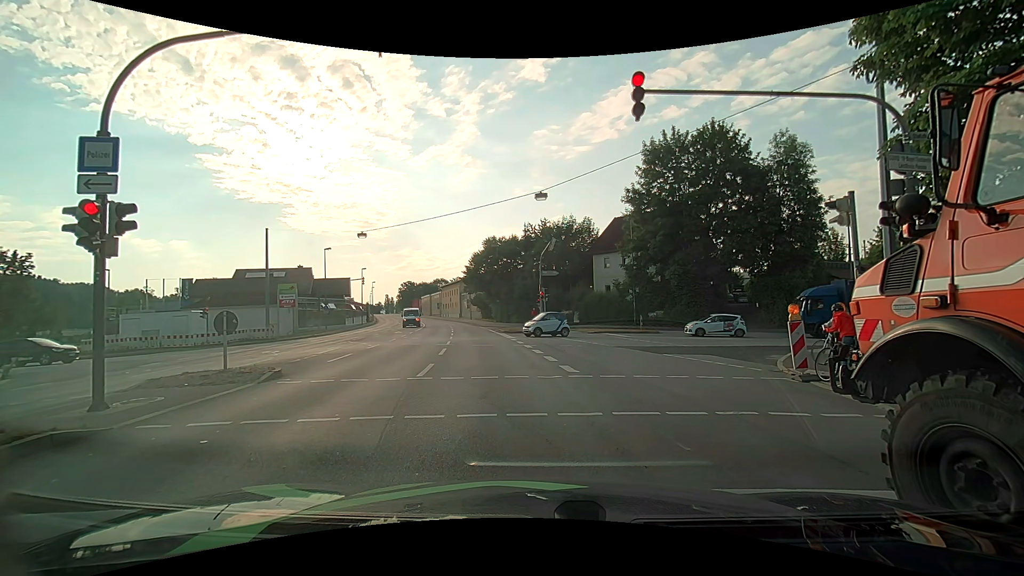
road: primary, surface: asphalt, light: Day
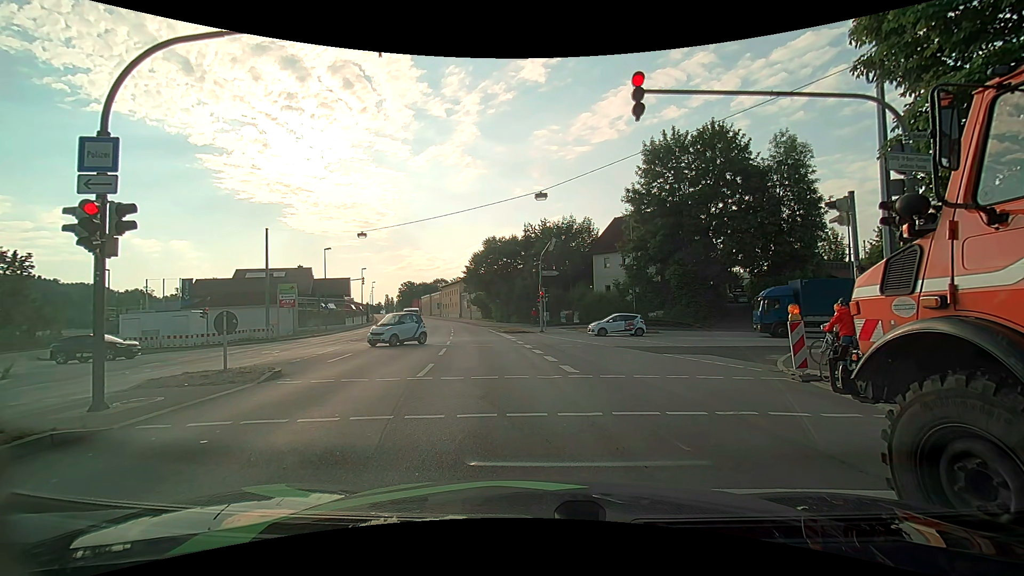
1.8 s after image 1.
(0.0, 0.0) m; 0°
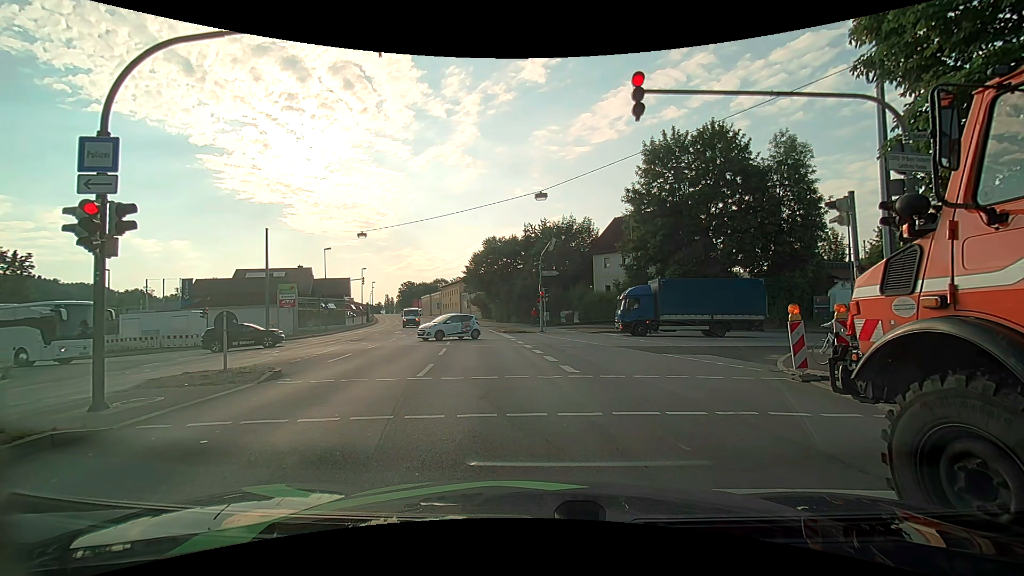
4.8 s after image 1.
(0.0, 0.0) m; 0°
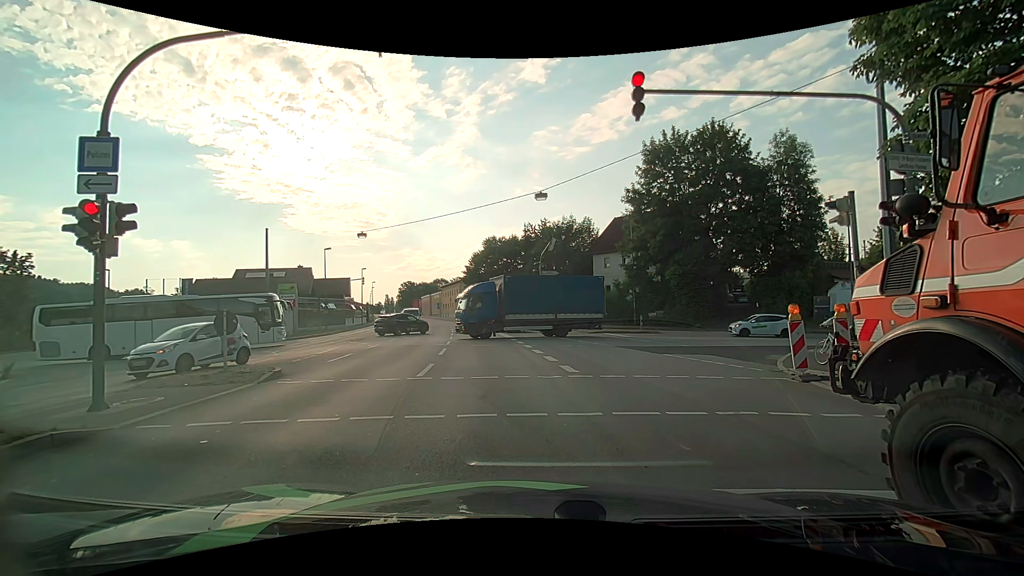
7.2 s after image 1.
(0.0, 0.0) m; 0°
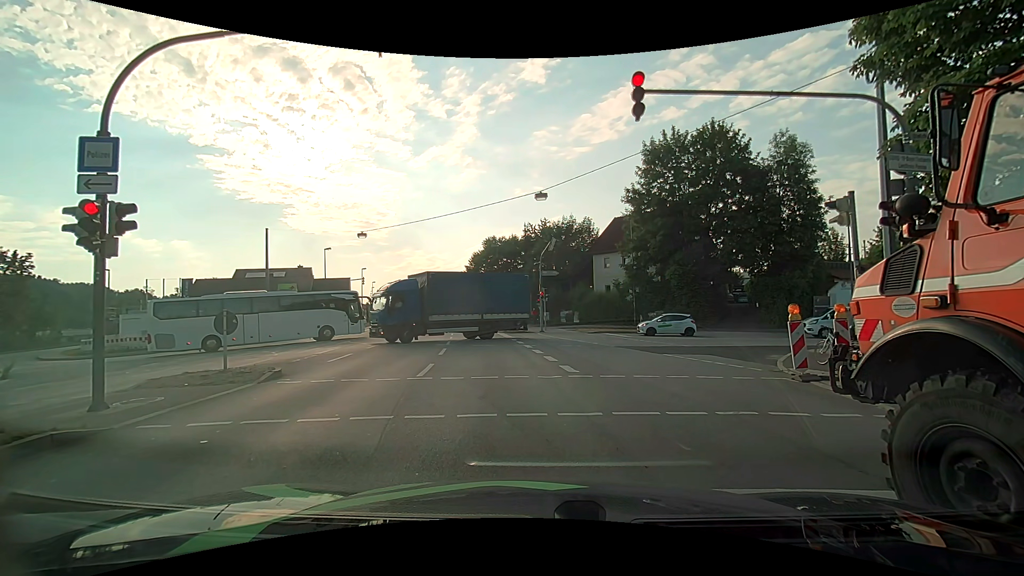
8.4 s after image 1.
(0.0, 0.0) m; 0°
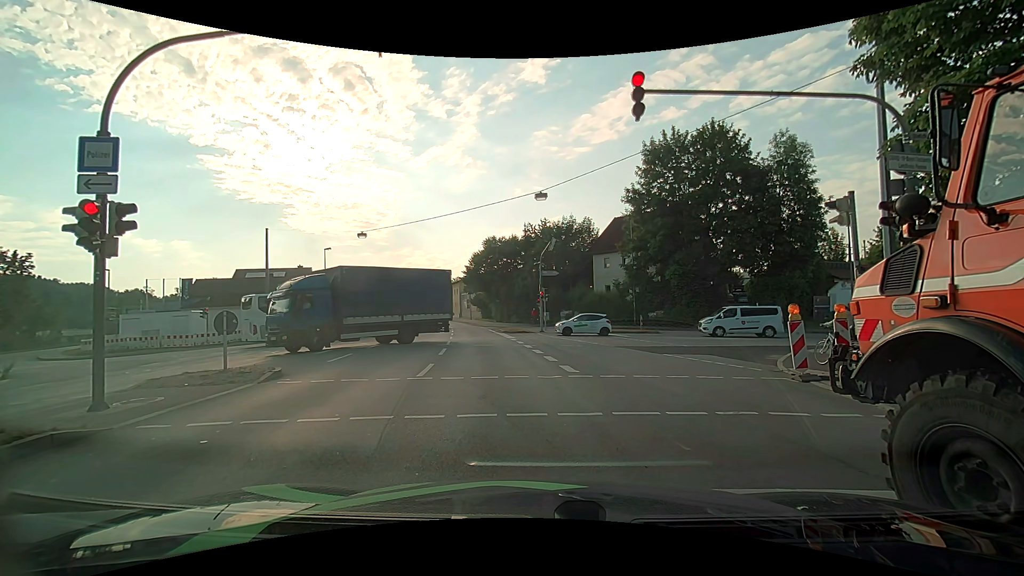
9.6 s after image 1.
(0.0, 0.0) m; 0°
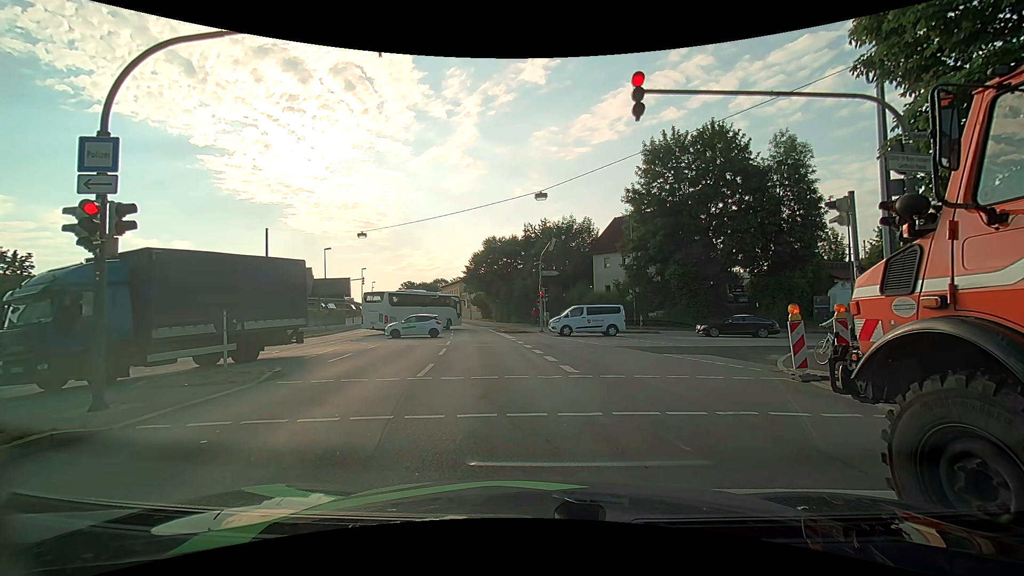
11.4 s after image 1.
(0.0, 0.0) m; 0°
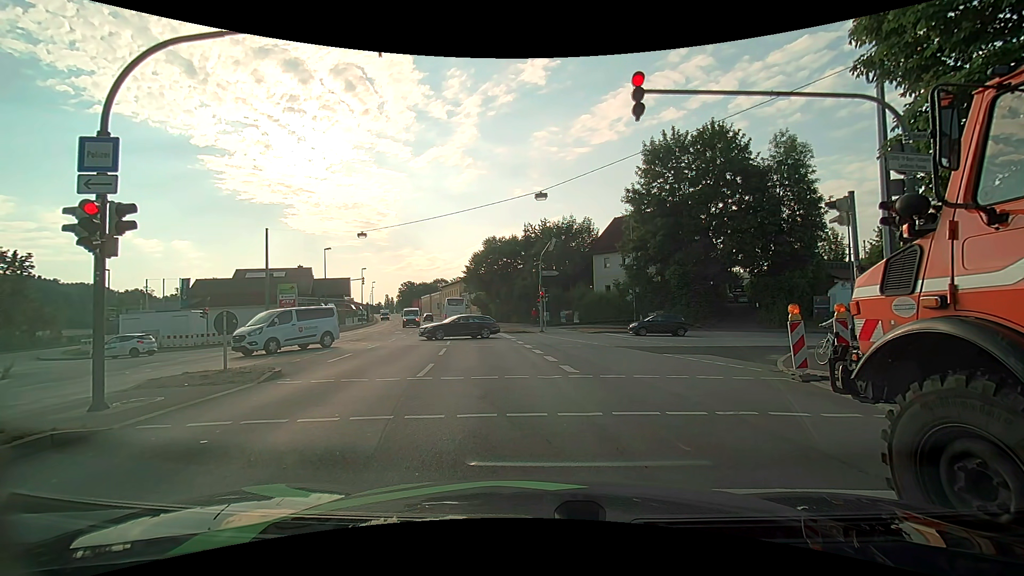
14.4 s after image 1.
(0.0, 0.0) m; 0°
(-1, +10) (-2, +20) (-3, +30) (-5, +40) (-6, +50) (-8, +59) (-10, +69) (-12, +79) (-15, +89) (-17, +98) m
